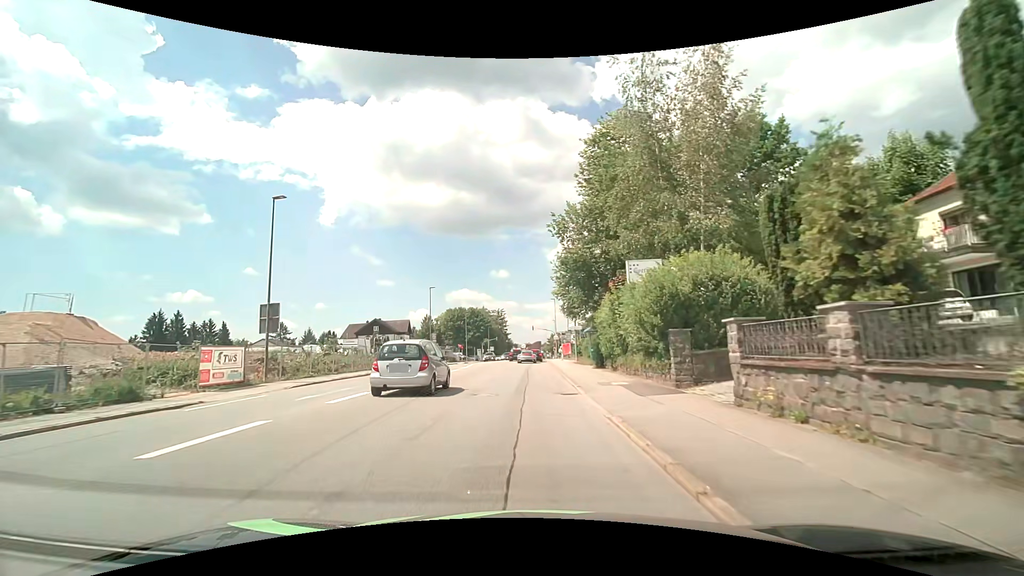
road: tertiary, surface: asphalt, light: Day
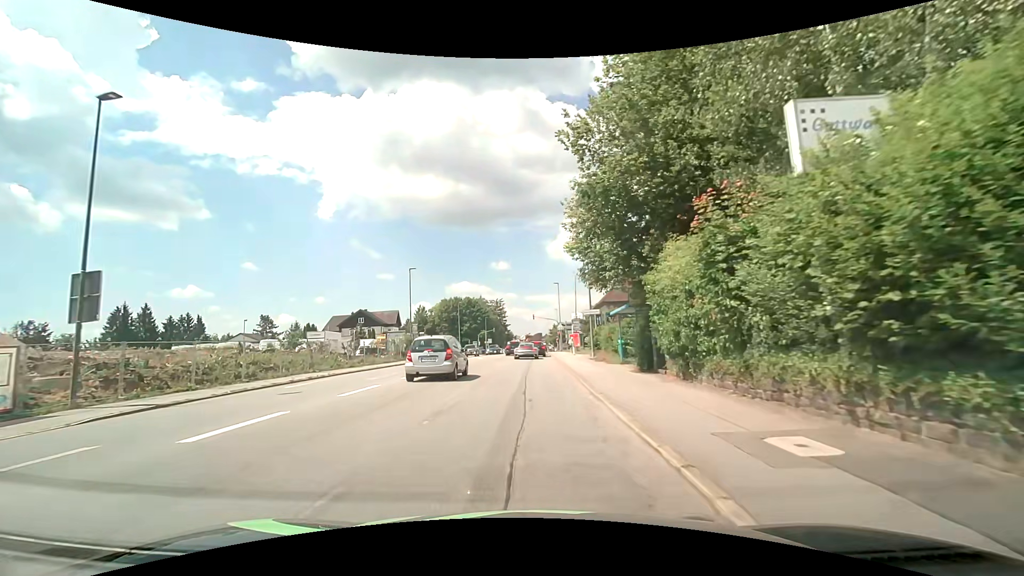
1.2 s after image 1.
(0.0, +11.2) m; 0°
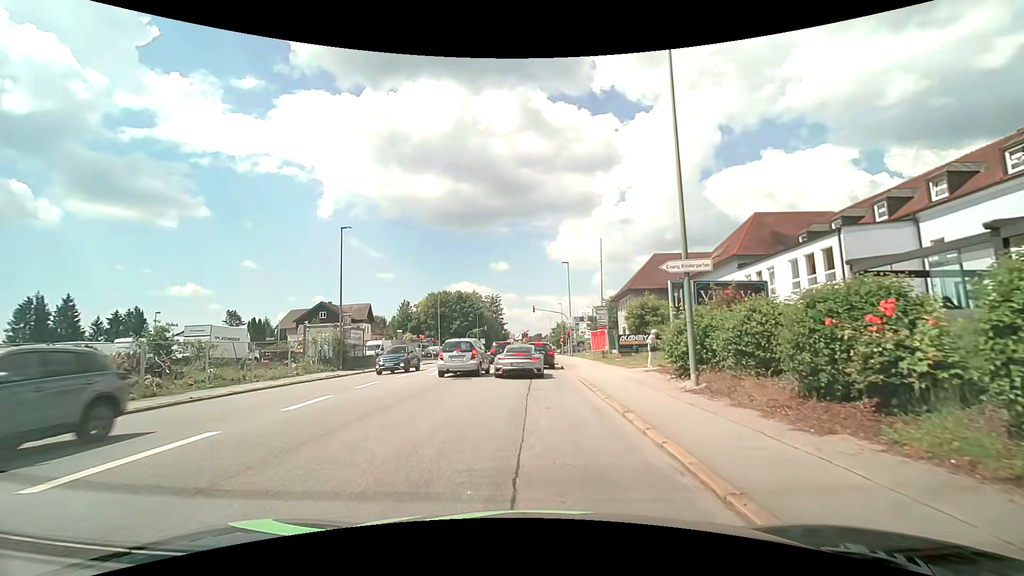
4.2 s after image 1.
(-0.1, +19.9) m; 0°
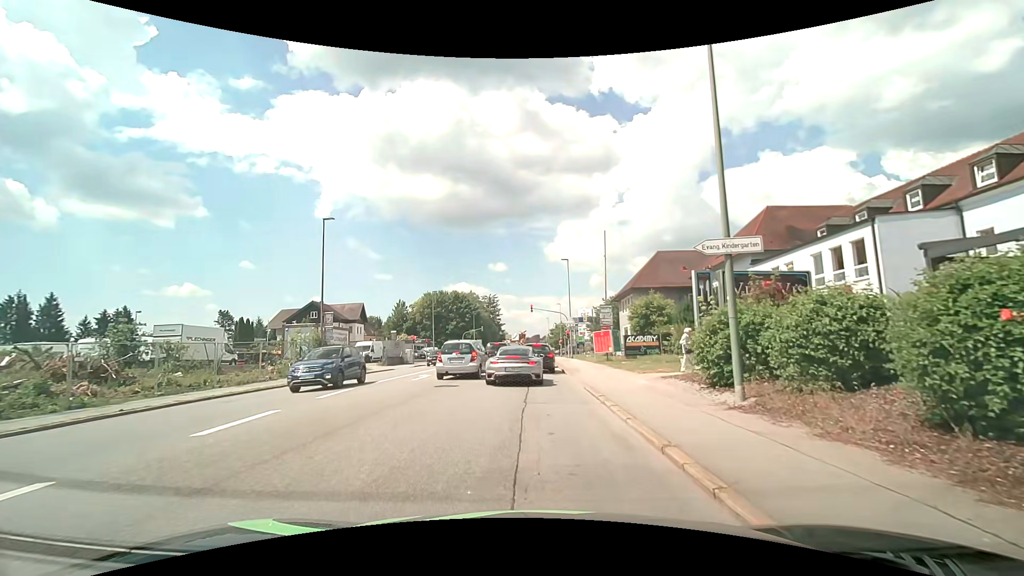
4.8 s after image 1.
(0.0, +2.7) m; -1°
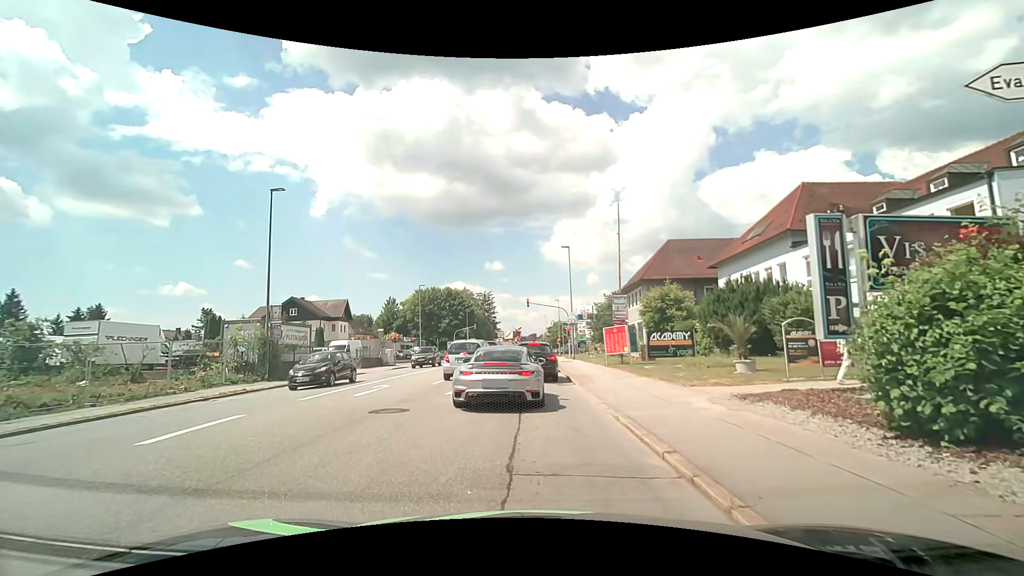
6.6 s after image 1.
(+0.2, +6.0) m; +2°
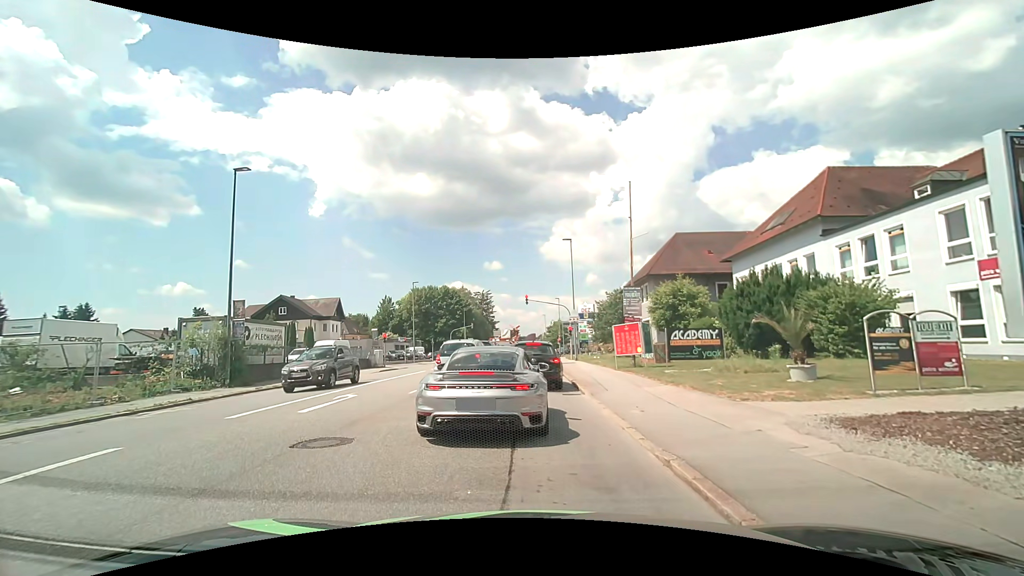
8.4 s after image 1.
(0.0, +3.1) m; 0°
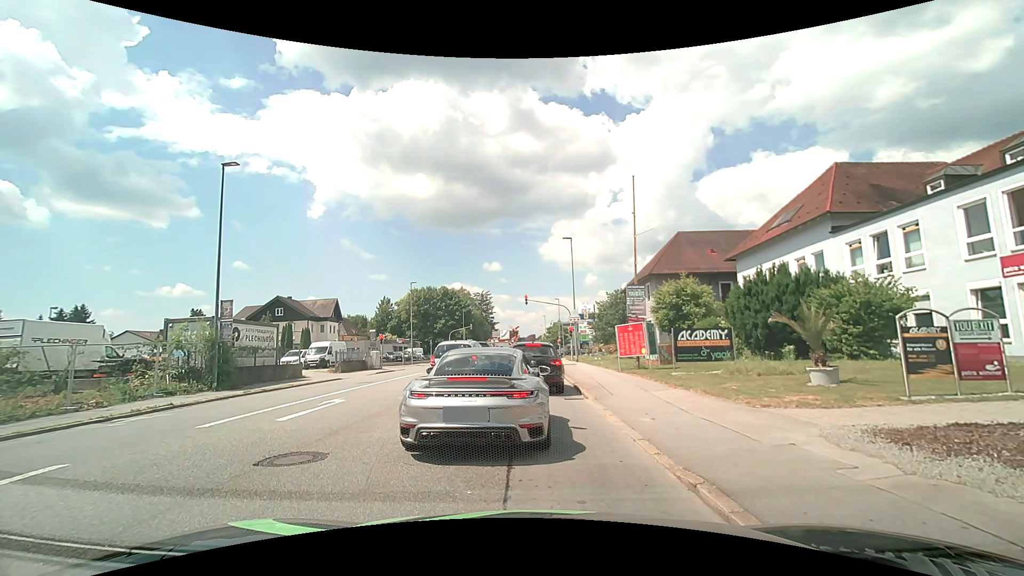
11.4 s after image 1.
(0.0, +0.9) m; 0°
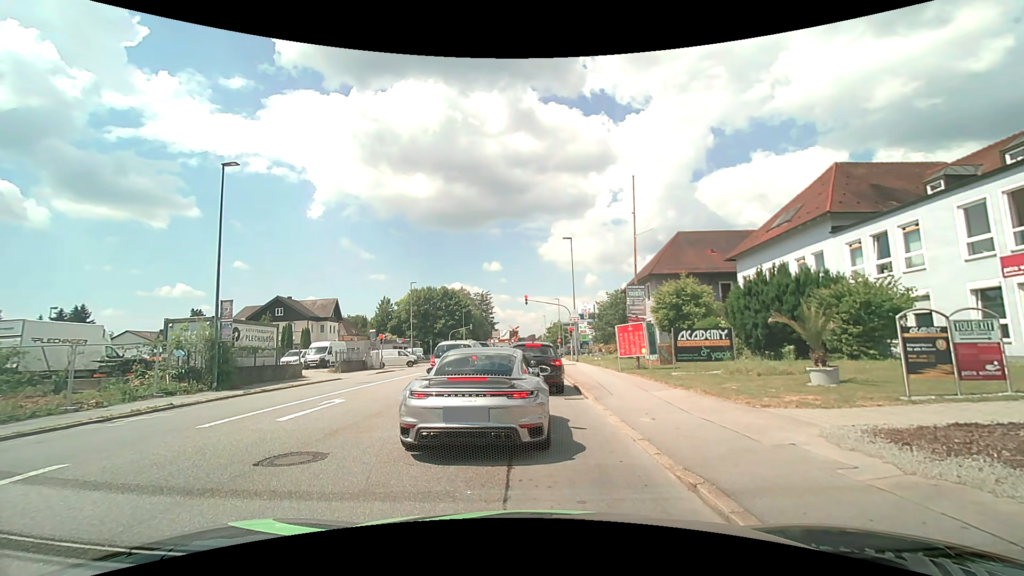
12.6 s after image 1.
(0.0, 0.0) m; 0°
(0, +10) (0, +20) (-1, +30) (-1, +40) (-1, +50) (-1, +60) (-1, +70) (-1, +80) (-1, +90) (-2, +100) m
